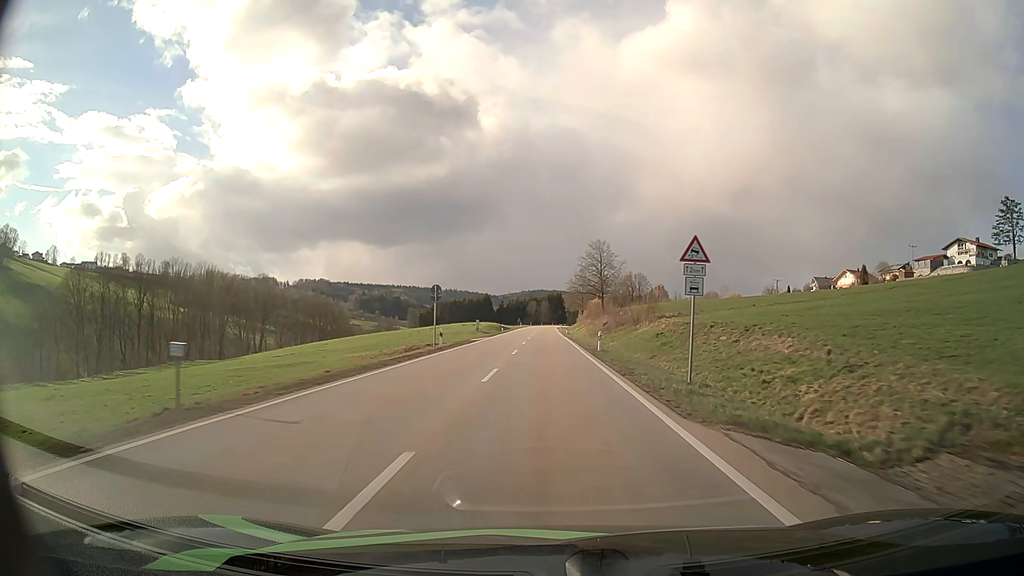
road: secondary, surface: asphalt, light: Day
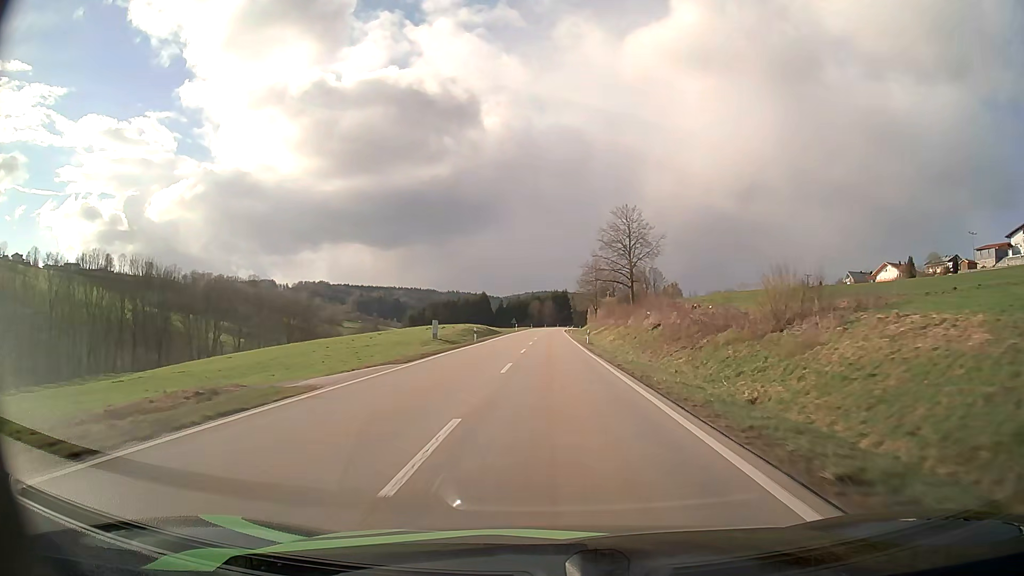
(-0.2, +35.8) m; 0°
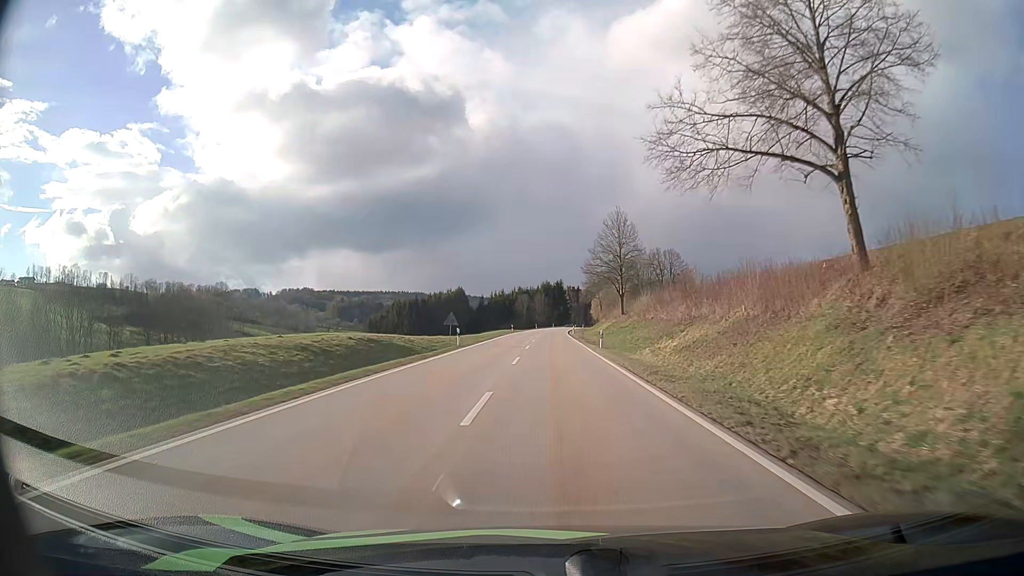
(+0.1, +60.1) m; +1°
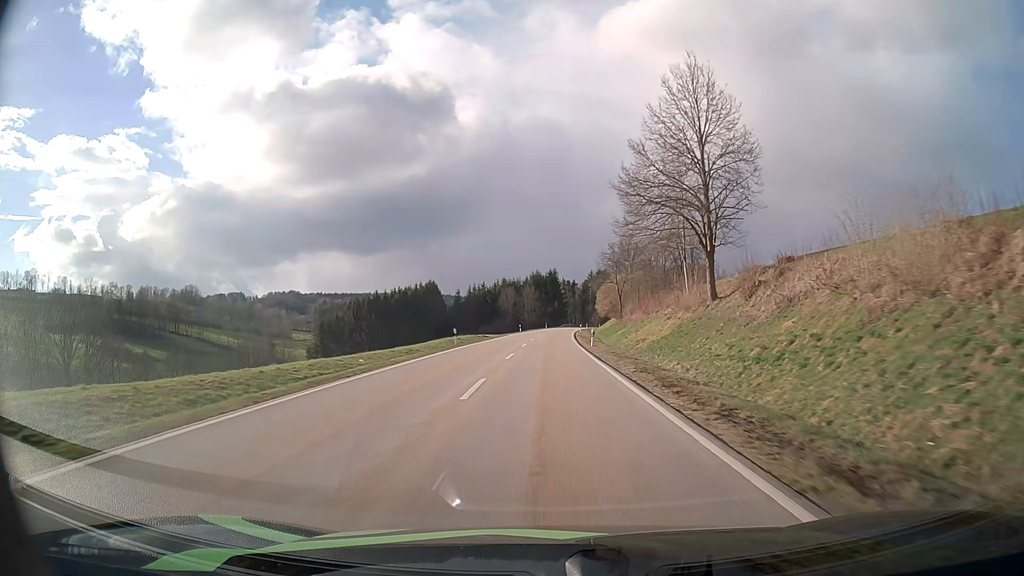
(+0.2, +48.5) m; +1°
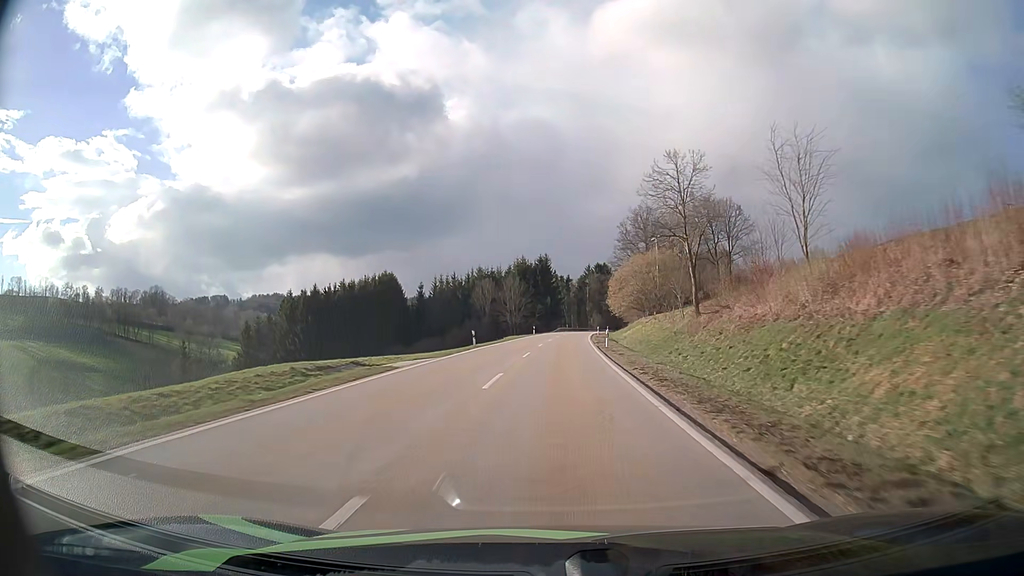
(+0.2, +48.8) m; +1°
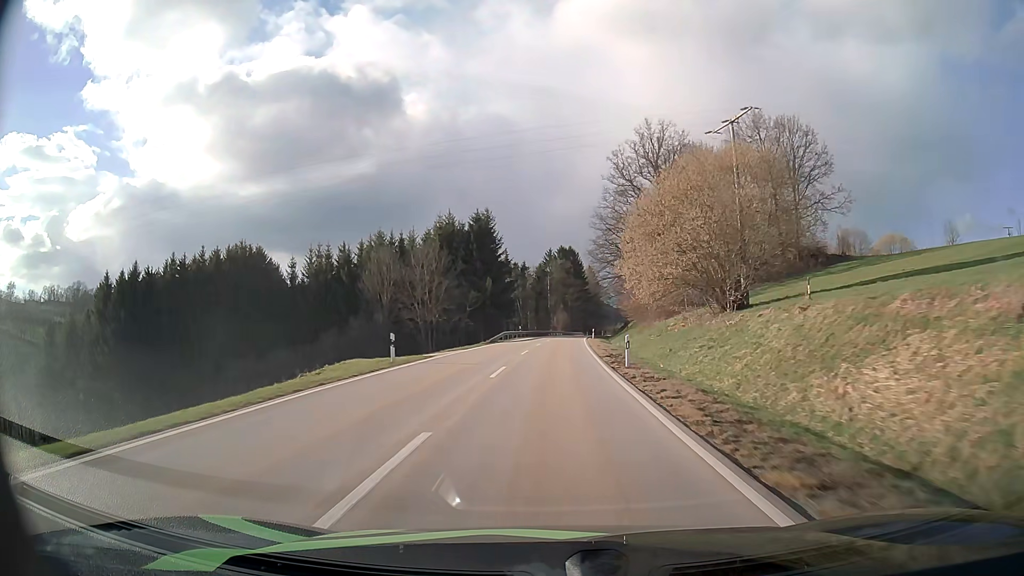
(+2.2, +61.3) m; +4°
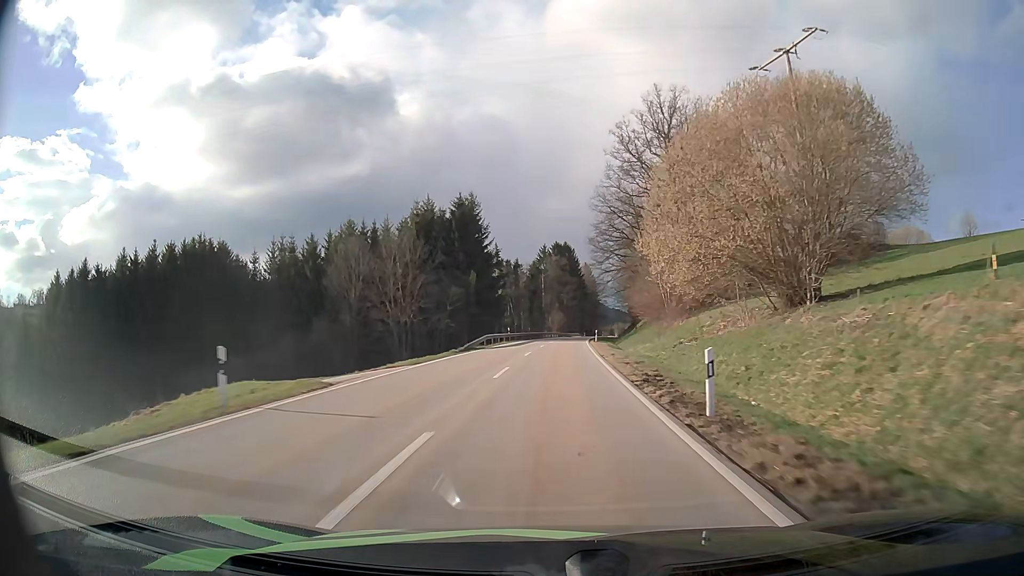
(+0.1, +12.3) m; 0°
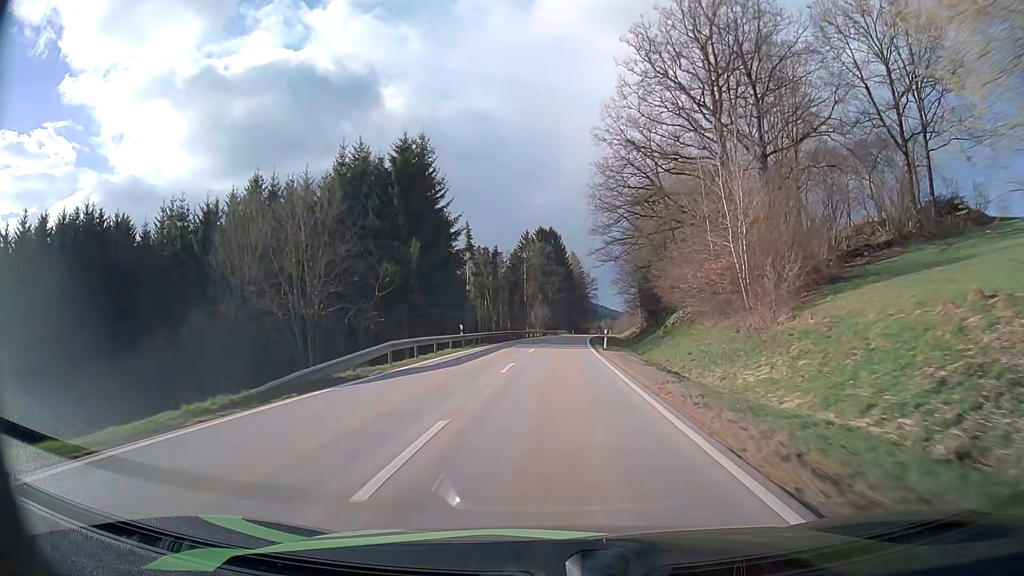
(+0.3, +24.8) m; +1°
(0, +10) (0, +20) (+1, +30) (+1, +40) (+1, +50) (+2, +60) (+3, +70) (+3, +80) (+4, +90) (+5, +100) m
